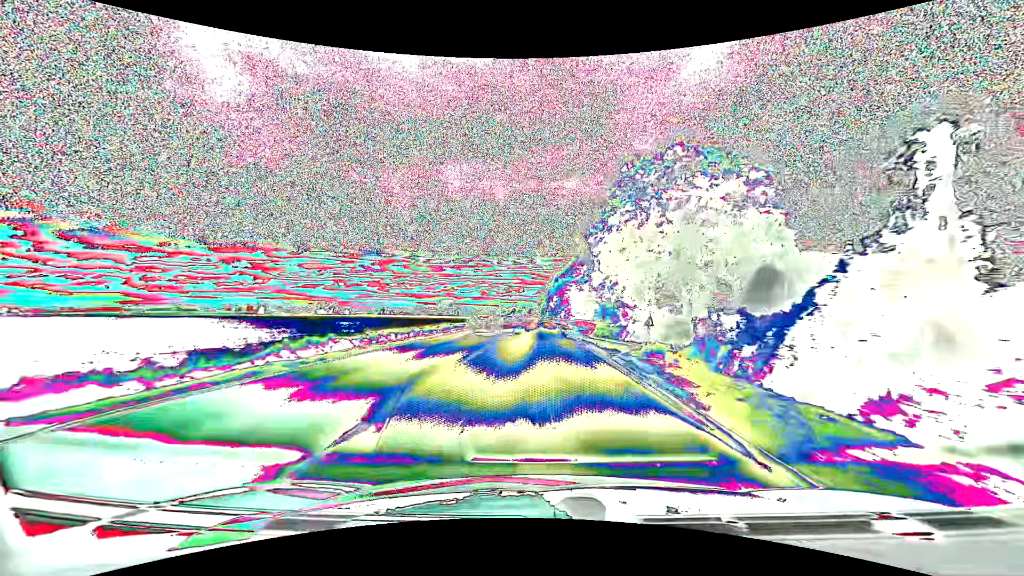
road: primary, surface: asphalt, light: Day
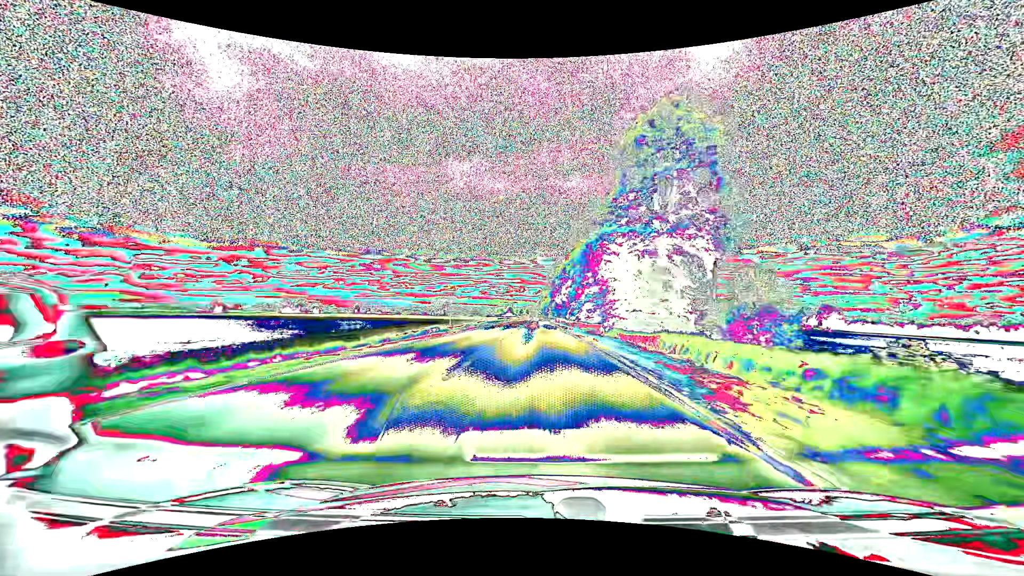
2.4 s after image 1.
(-0.1, +52.3) m; 0°
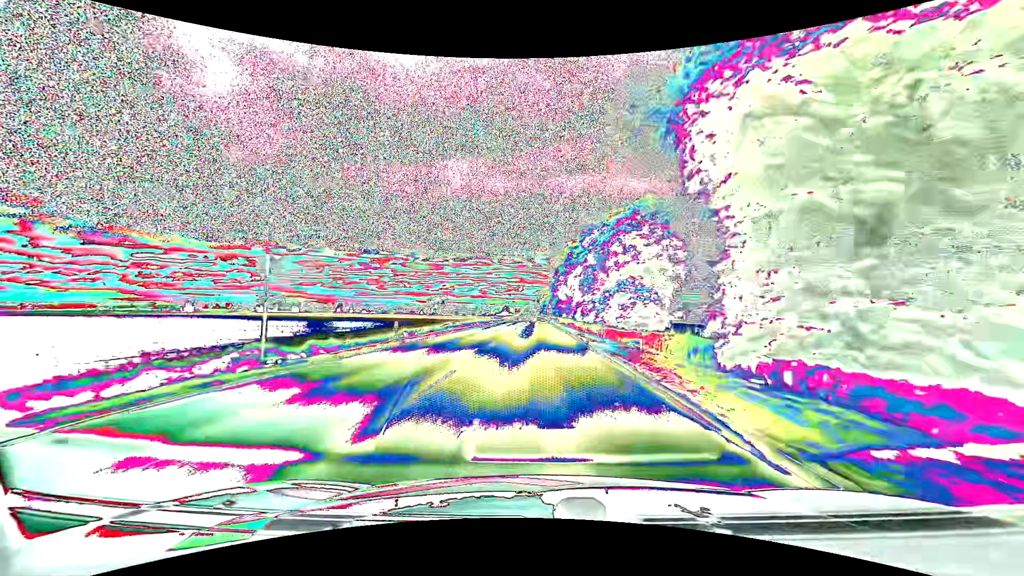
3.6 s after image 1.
(+0.1, +26.2) m; 0°
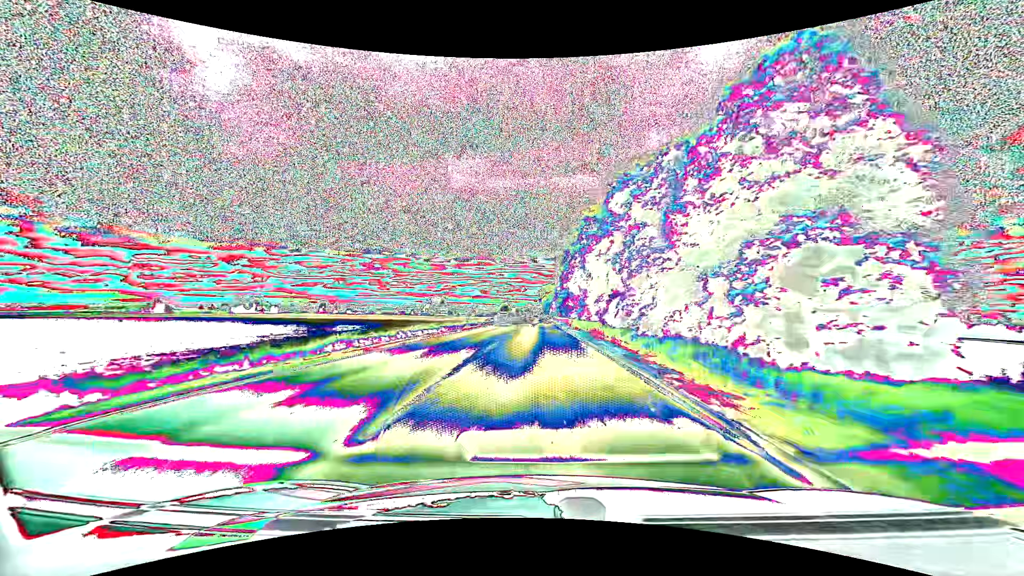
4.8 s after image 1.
(0.0, +26.2) m; 0°
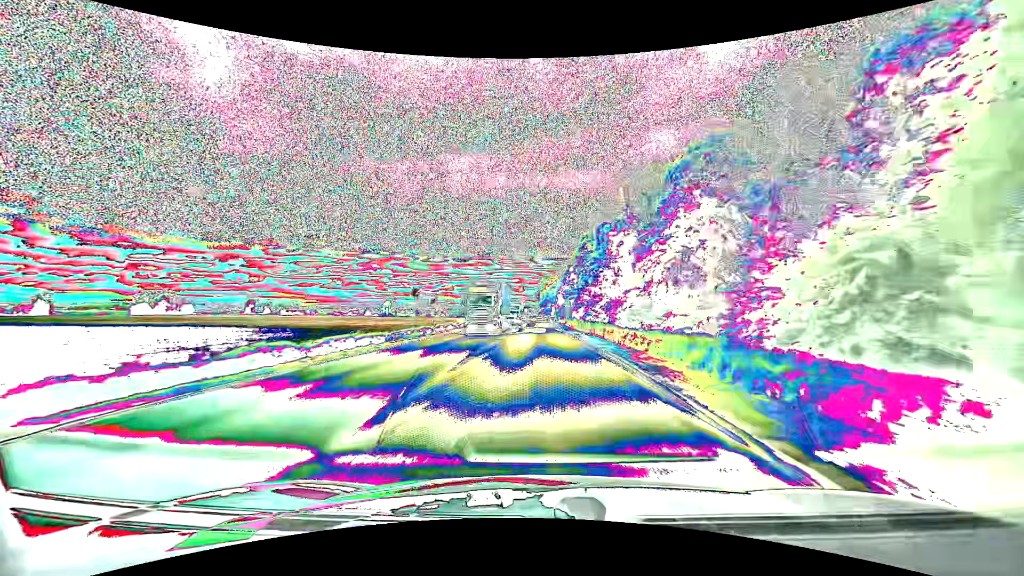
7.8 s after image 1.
(0.0, +65.8) m; +1°
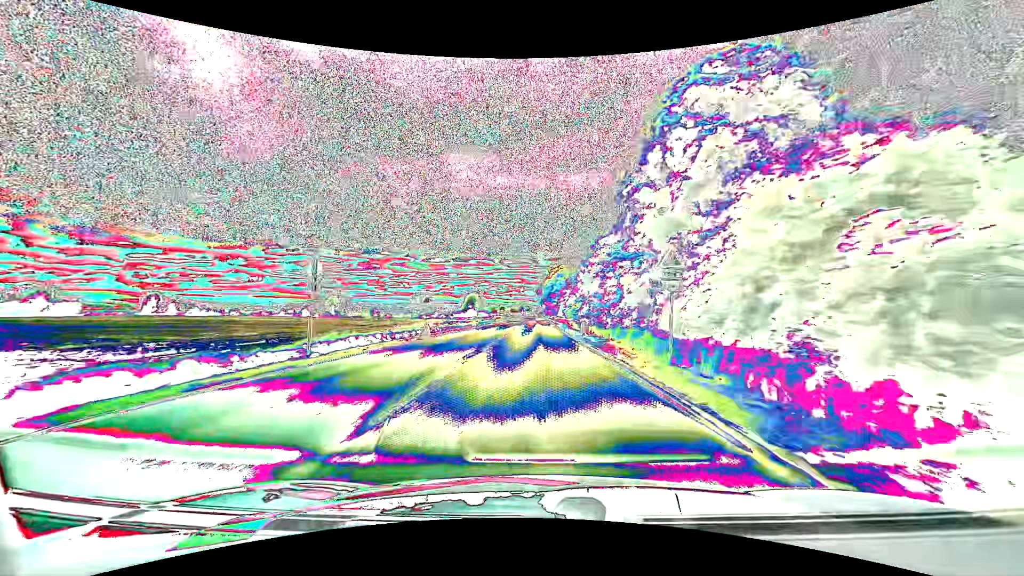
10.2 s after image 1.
(-0.5, +53.1) m; -1°
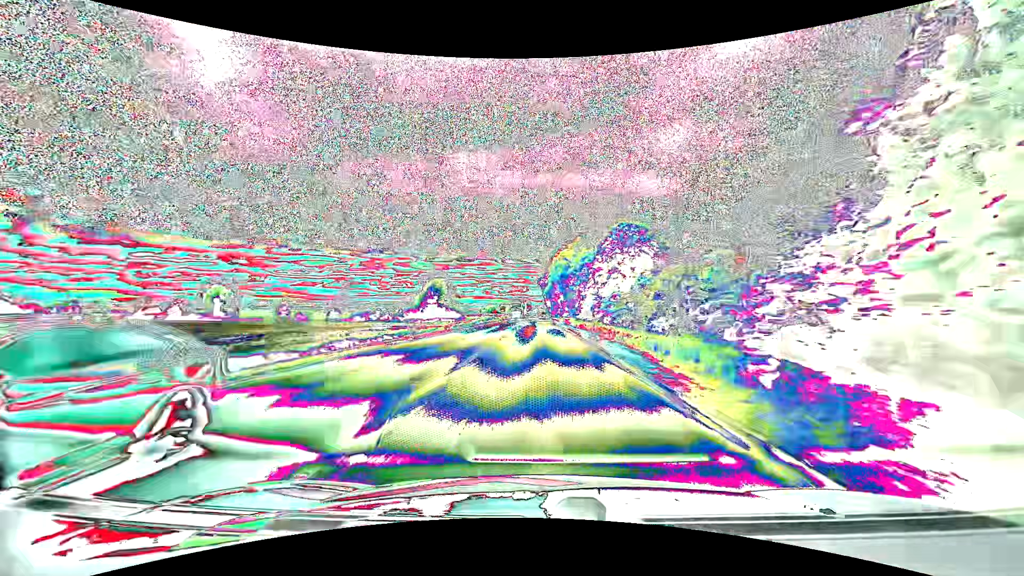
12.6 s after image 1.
(-0.1, +53.9) m; 0°
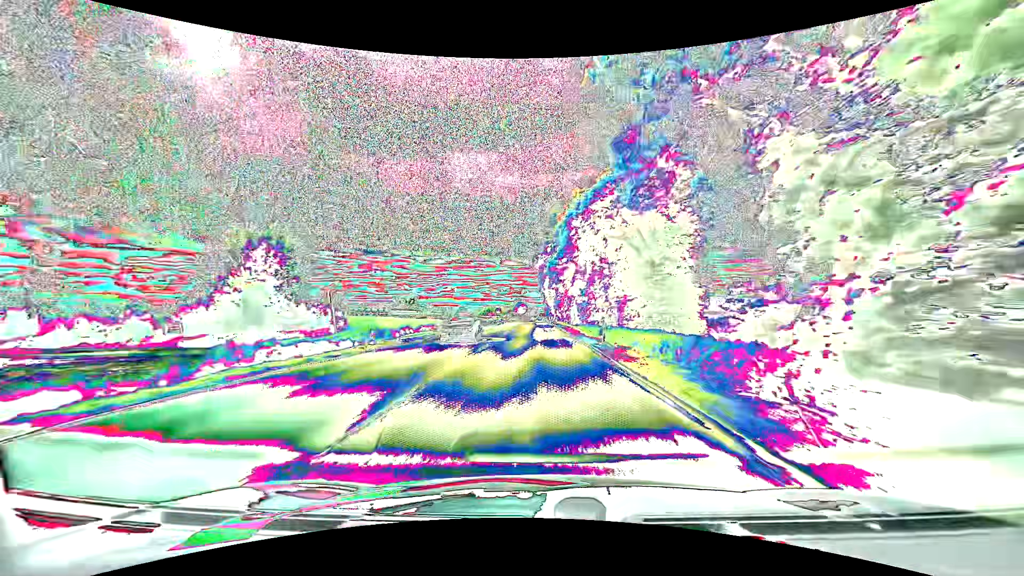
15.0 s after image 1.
(+0.3, +54.6) m; 0°
(0, +10) (0, +20) (0, +30) (0, +40) (0, +50) (0, +60) (0, +70) (0, +80) (0, +90) (0, +100) m
